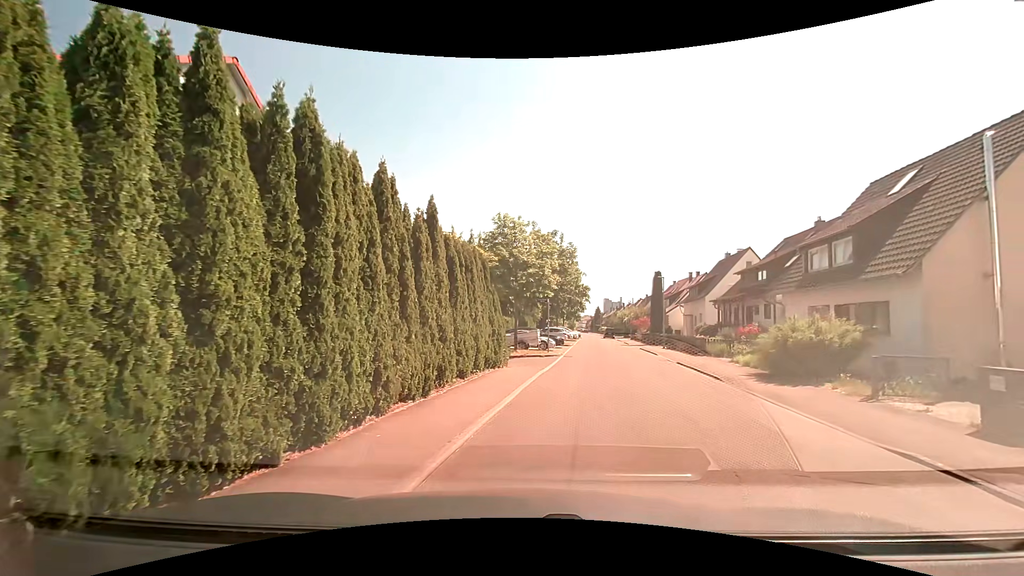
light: Day
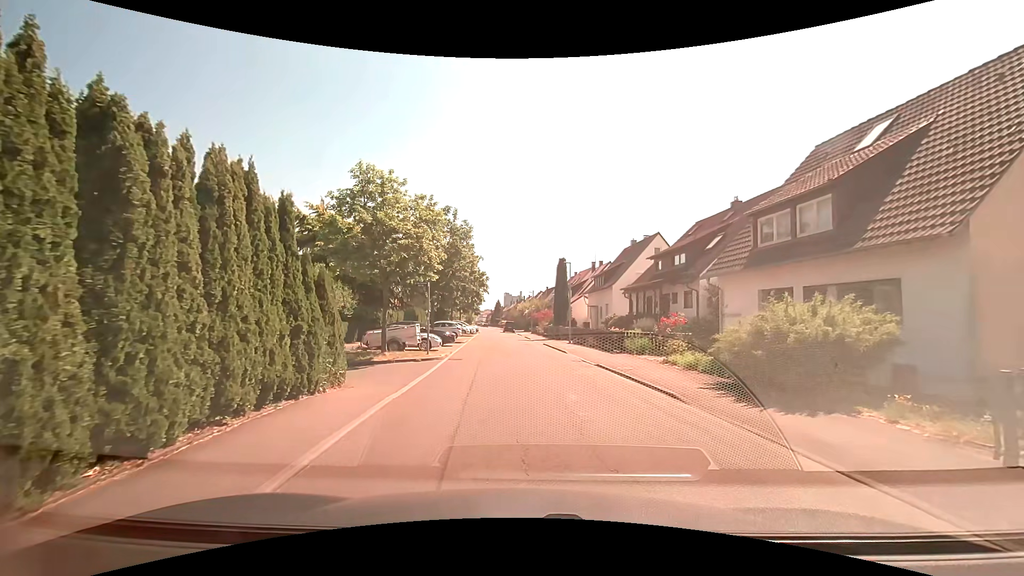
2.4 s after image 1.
(+1.0, +6.9) m; +13°
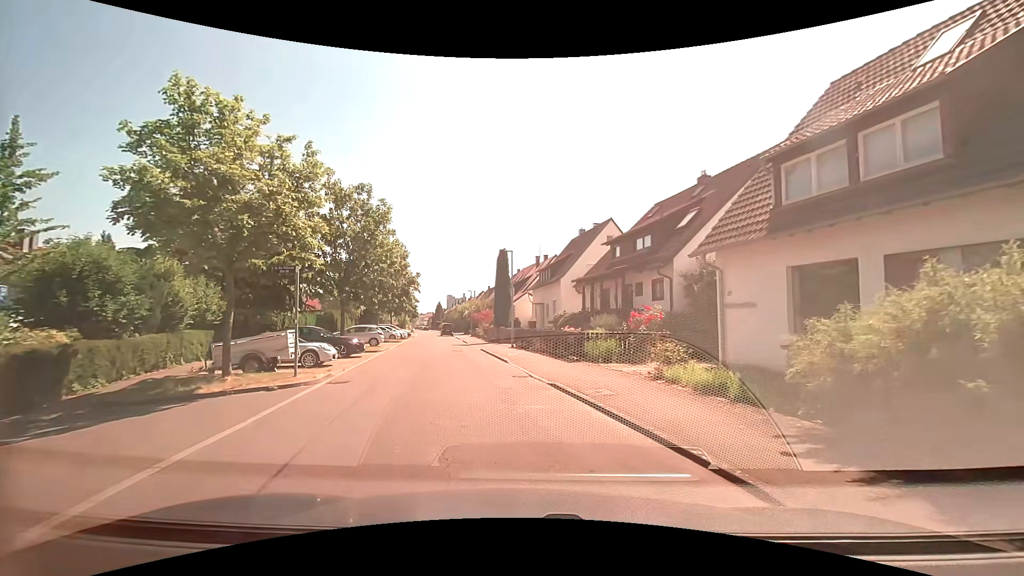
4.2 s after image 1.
(+0.4, +6.4) m; +7°
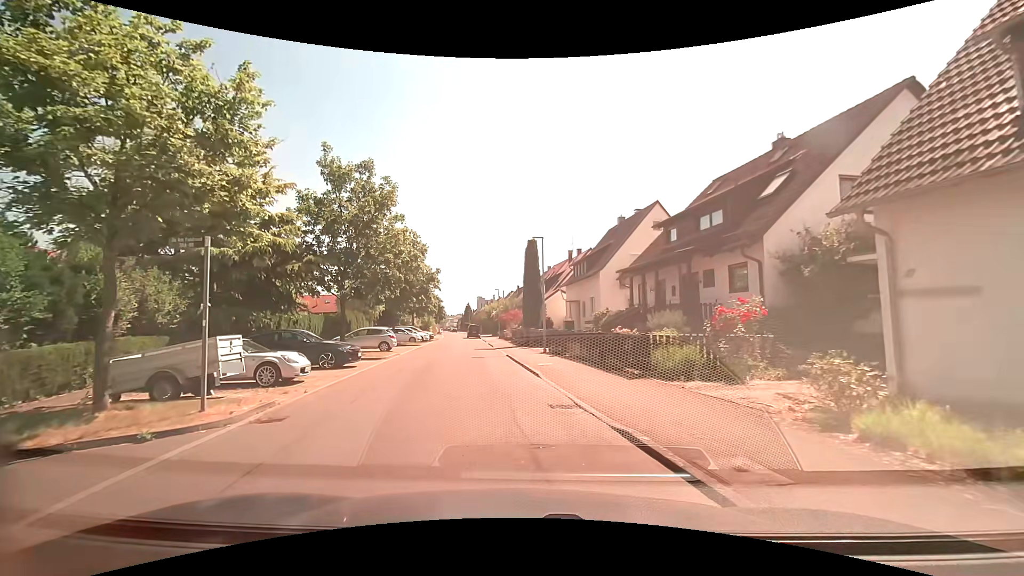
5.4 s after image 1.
(-0.2, +5.2) m; -4°
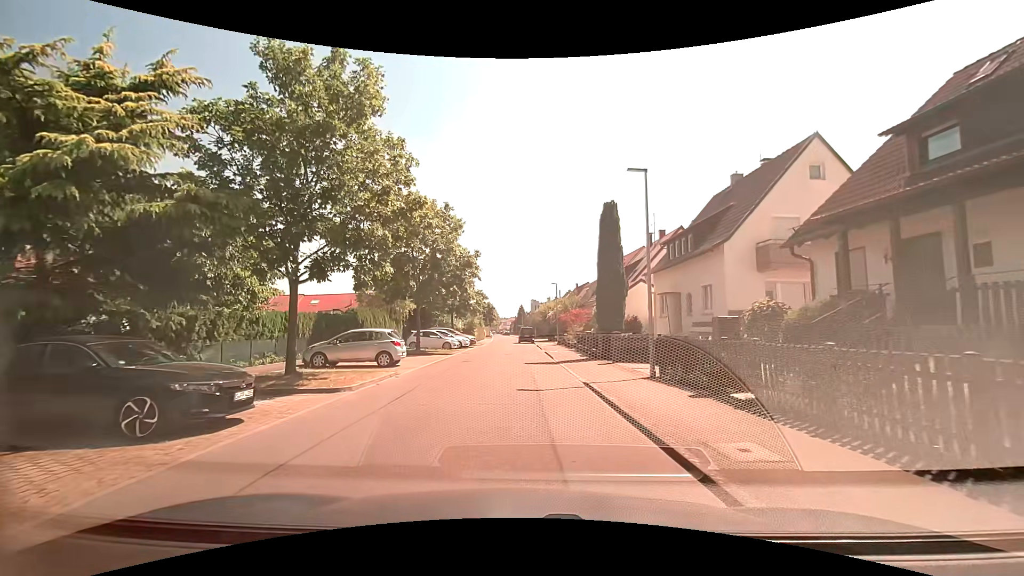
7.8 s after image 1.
(-0.9, +11.5) m; -7°
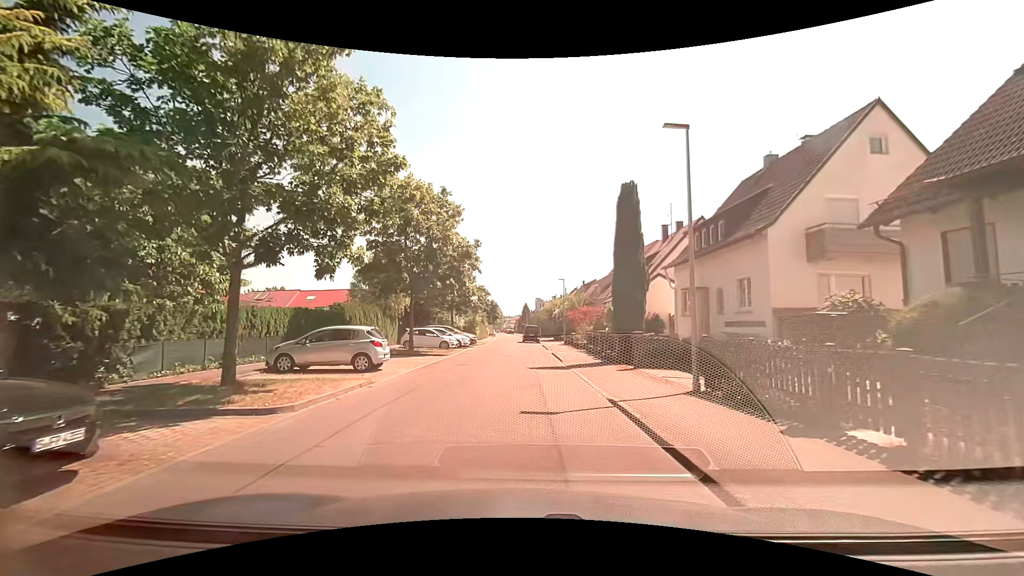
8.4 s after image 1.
(0.0, +3.2) m; 0°
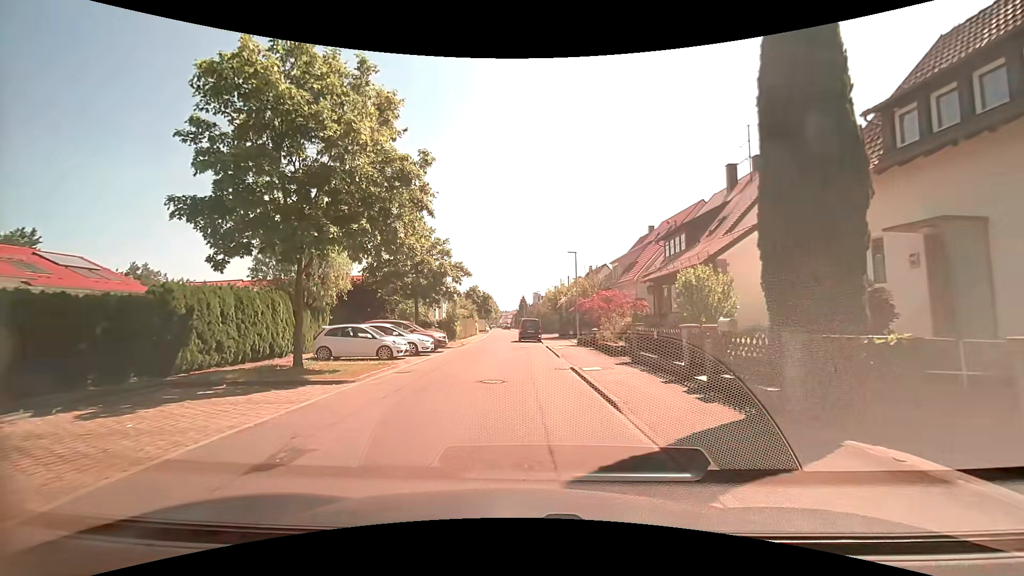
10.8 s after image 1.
(0.0, +13.9) m; 0°
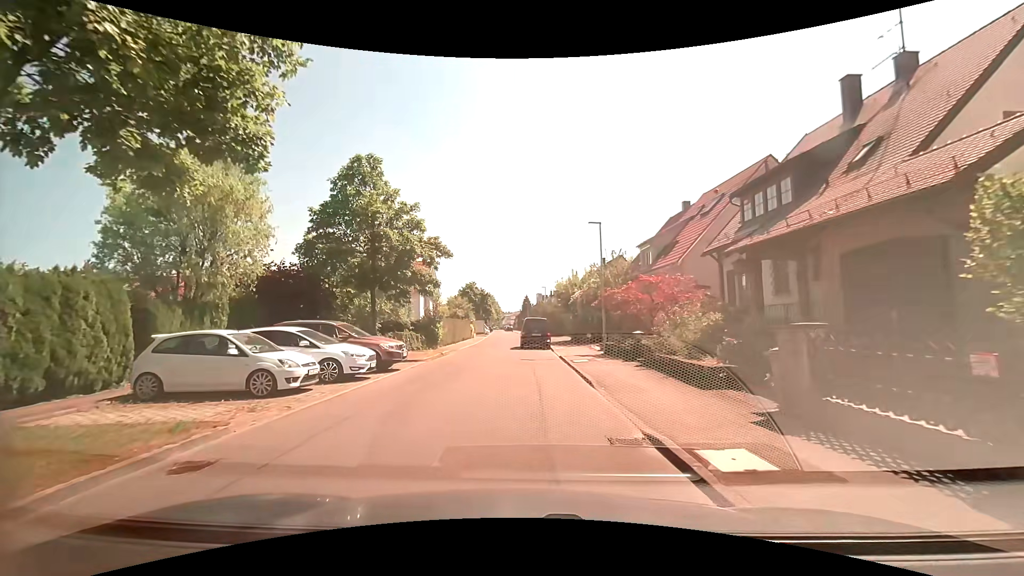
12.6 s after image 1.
(0.0, +9.6) m; 0°
(0, +10) (-1, +20) (-3, +30) (-2, +40) (+2, +49) (+10, +53) (+20, +55) (+30, +56) (+40, +57) (+50, +58) m
